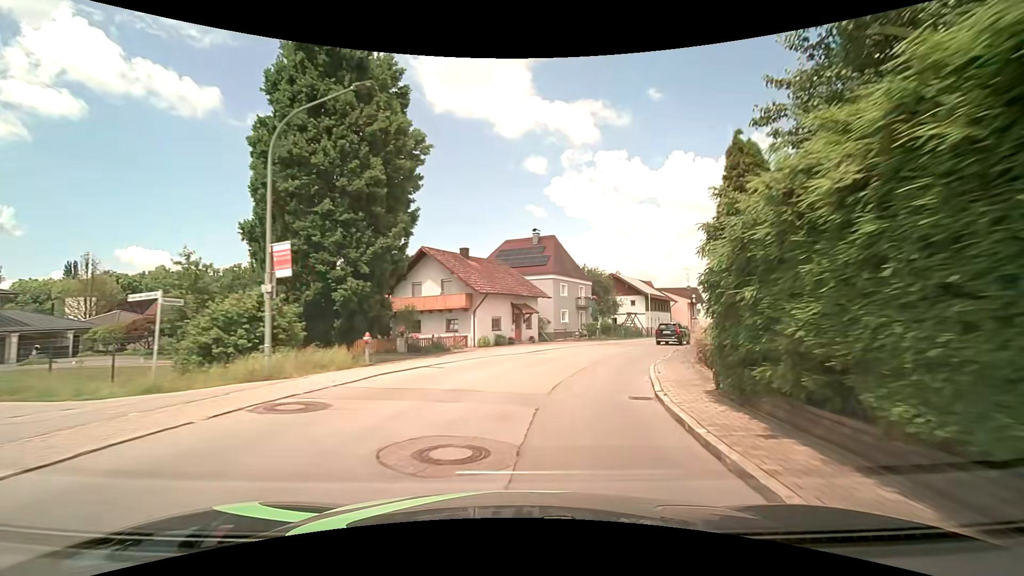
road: secondary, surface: asphalt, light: Day
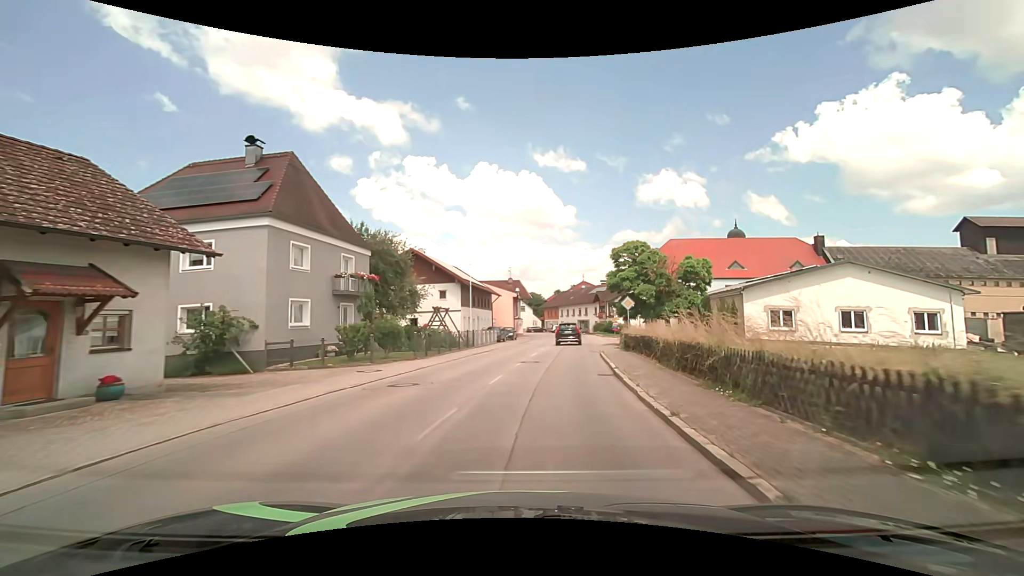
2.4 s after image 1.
(+5.2, +25.3) m; +22°
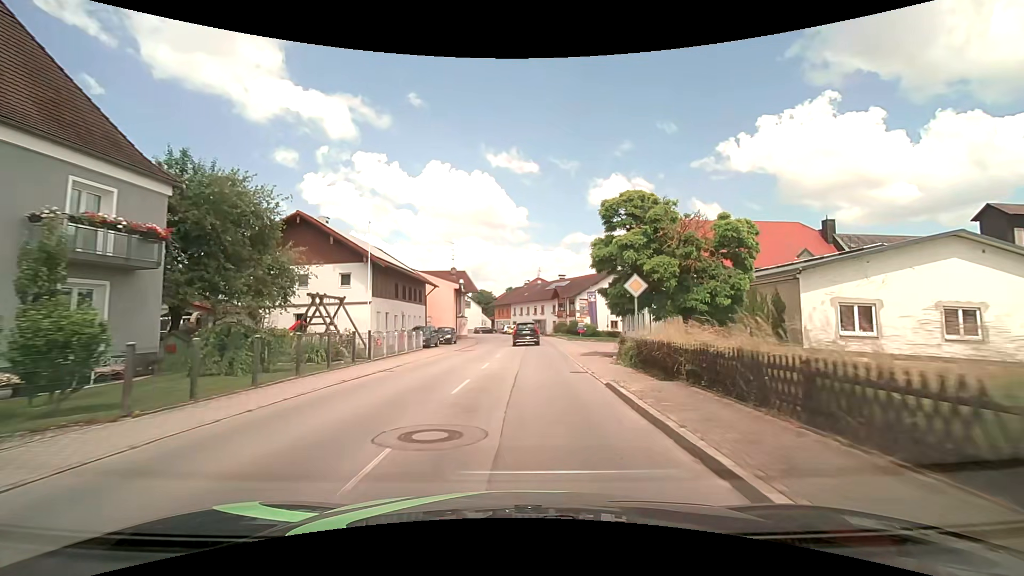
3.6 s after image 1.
(+0.8, +13.5) m; +6°
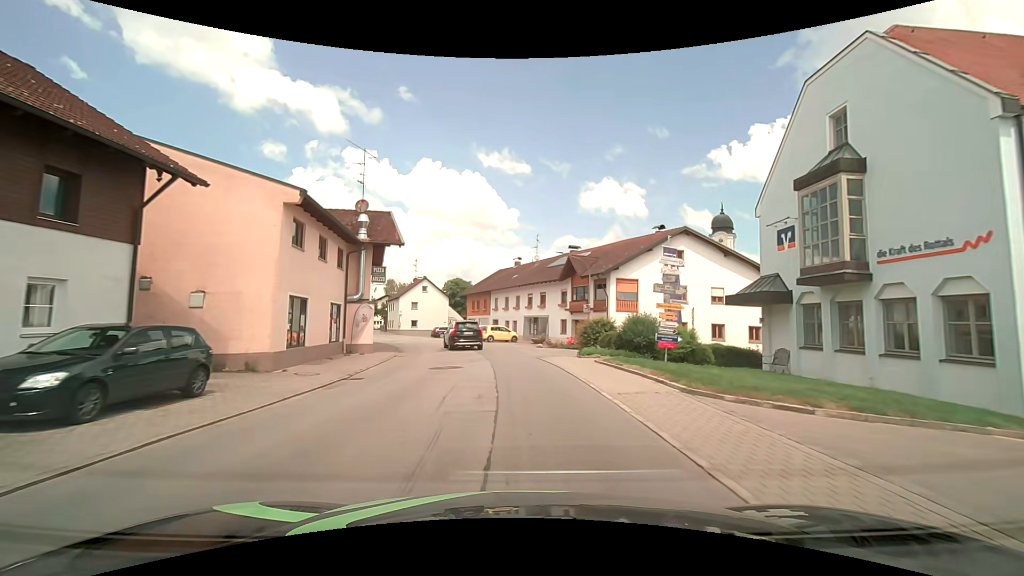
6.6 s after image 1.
(+0.5, +34.3) m; +1°
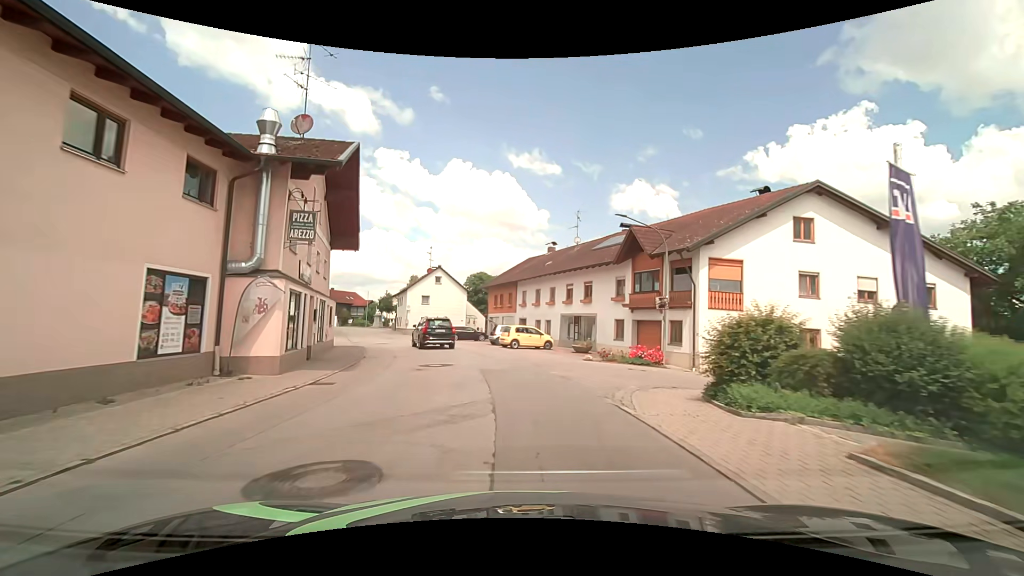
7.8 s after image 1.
(-0.3, +12.6) m; -4°
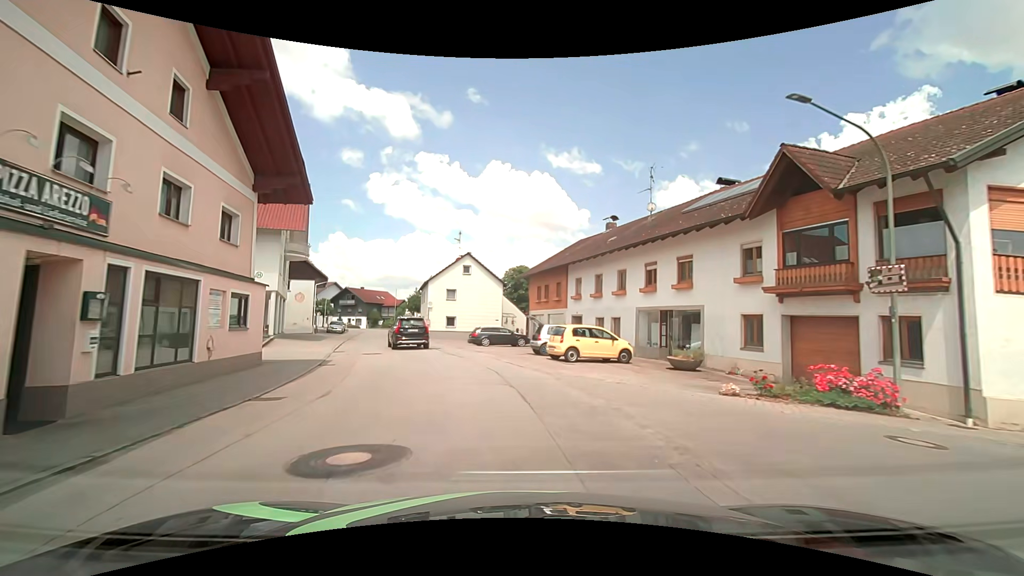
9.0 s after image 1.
(-0.4, +11.8) m; -4°
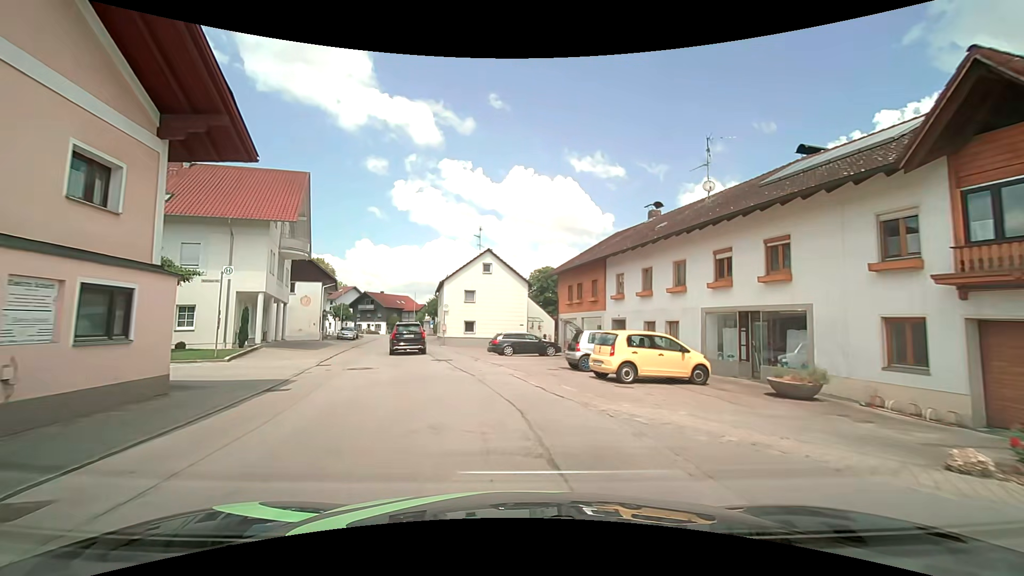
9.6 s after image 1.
(-0.2, +5.4) m; -4°
